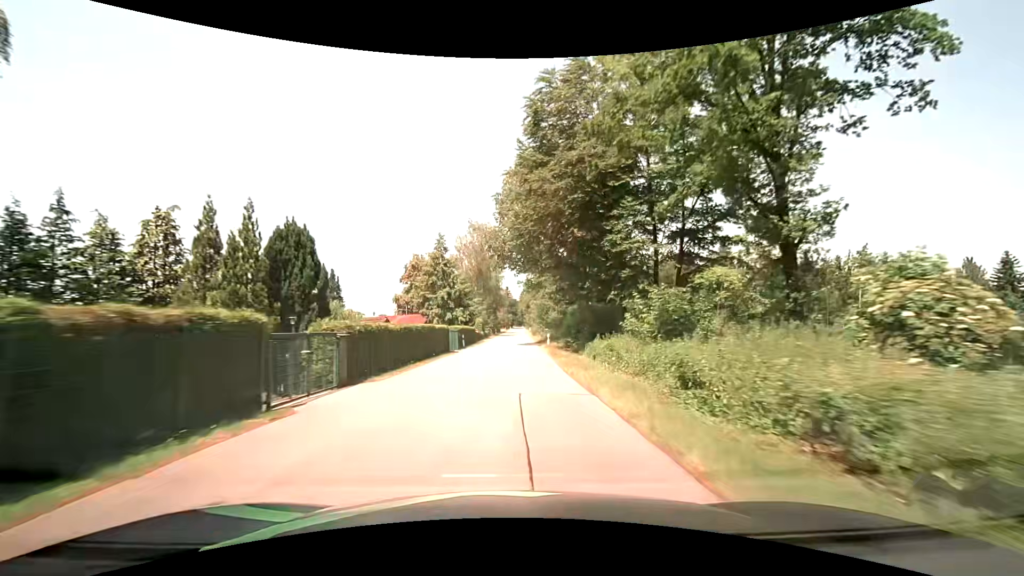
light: Day
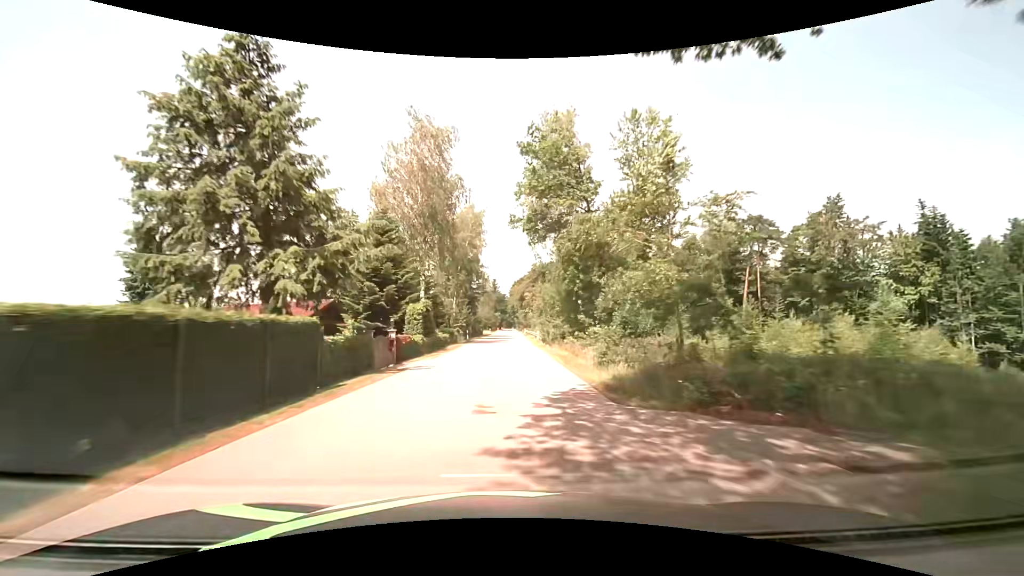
(+0.6, +42.8) m; +2°
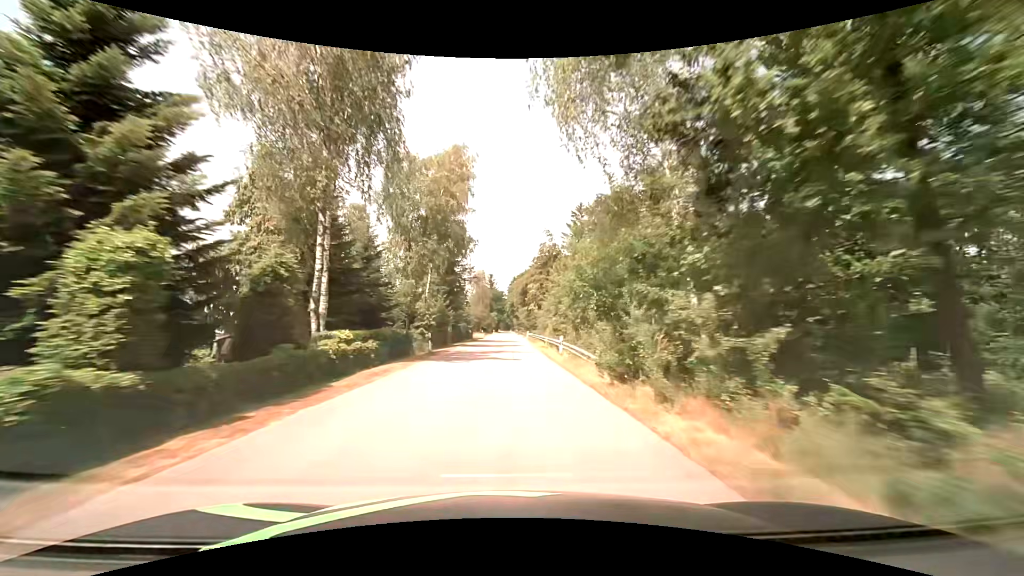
(-0.1, +22.5) m; 0°
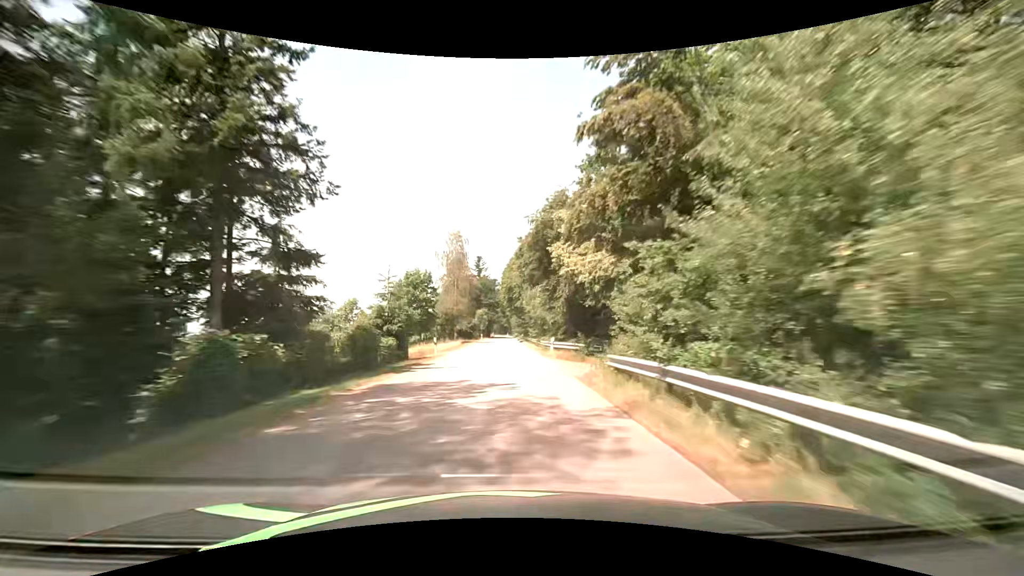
(+0.2, +46.8) m; 0°
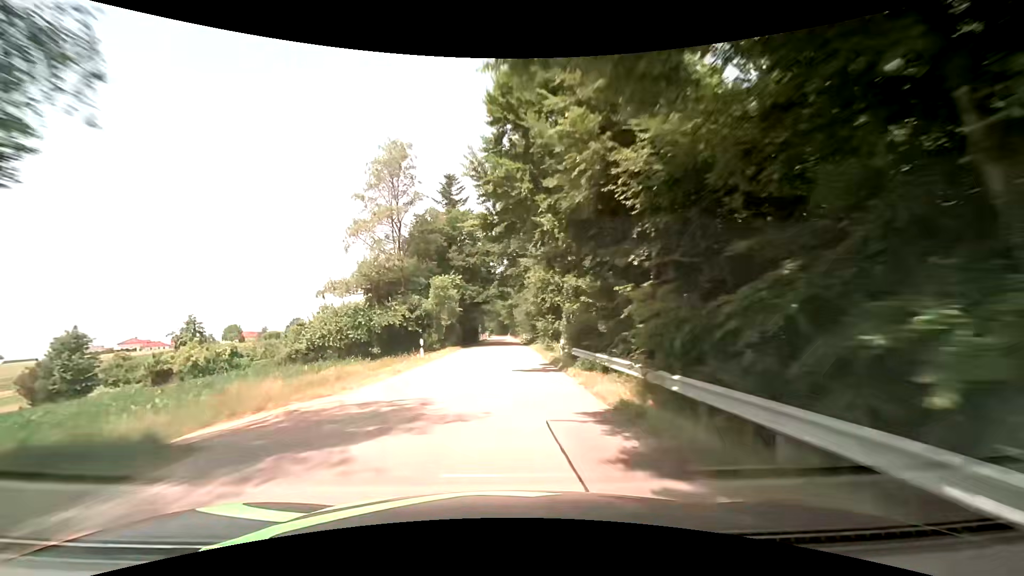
(-0.1, +60.6) m; 0°
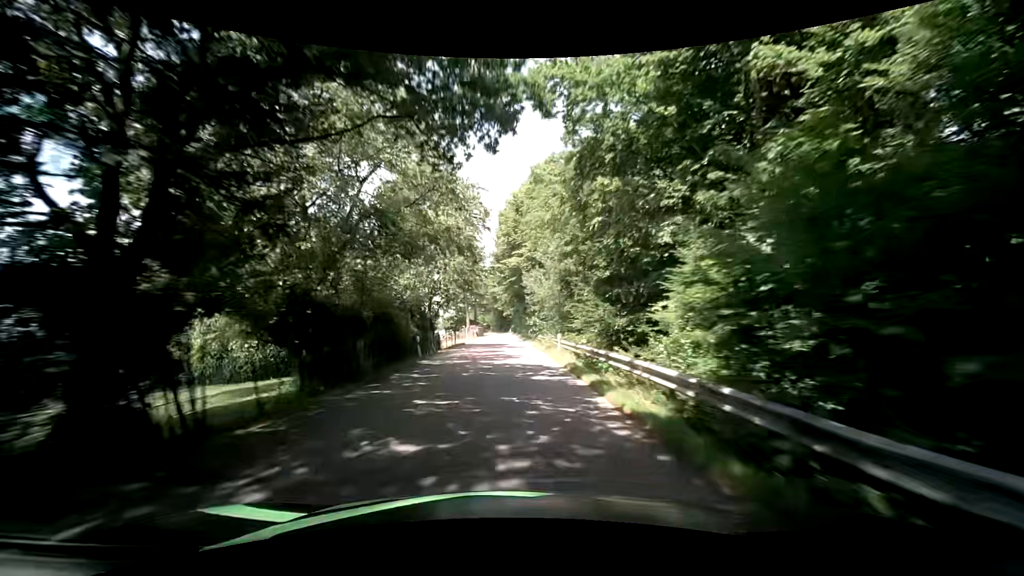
(-0.2, +49.5) m; +1°
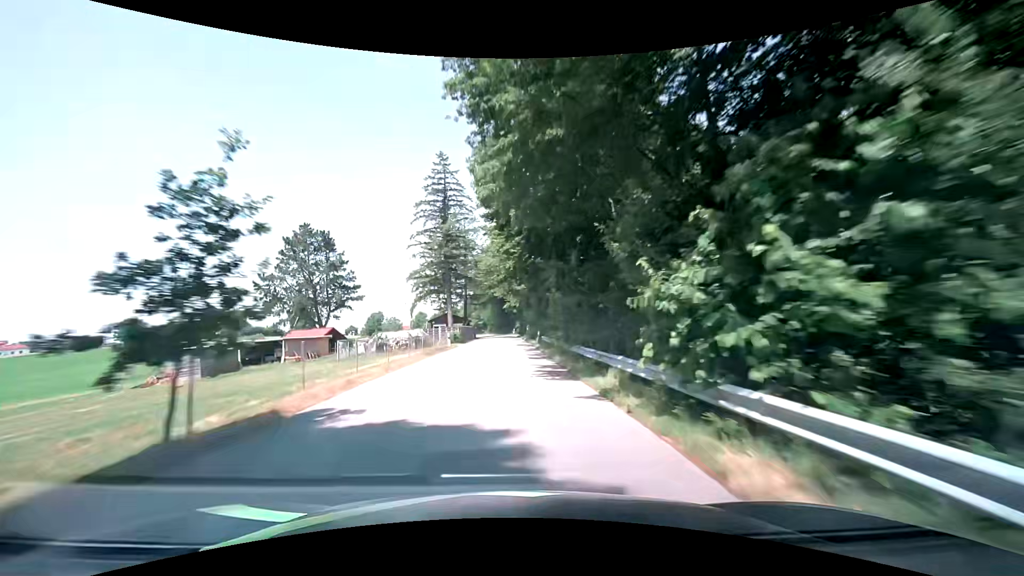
(-0.3, +35.3) m; -1°
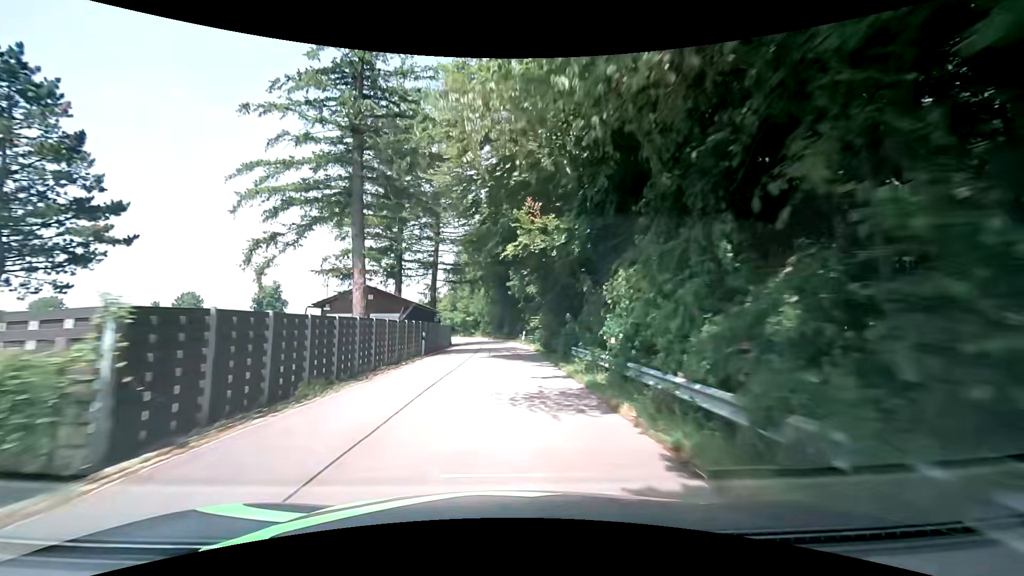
(-0.2, +43.2) m; -1°
(0, +10) (0, +20) (0, +30) (0, +40) (-1, +50) (-3, +60) (-5, +70) (-8, +79) (-12, +88) (-17, +97) m
